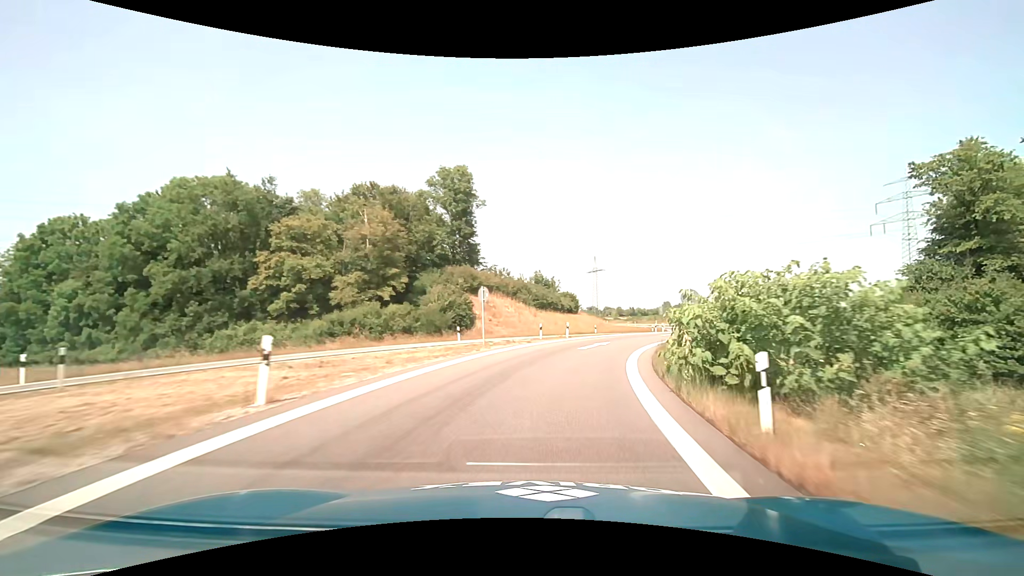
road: motorway_link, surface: asphalt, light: Day
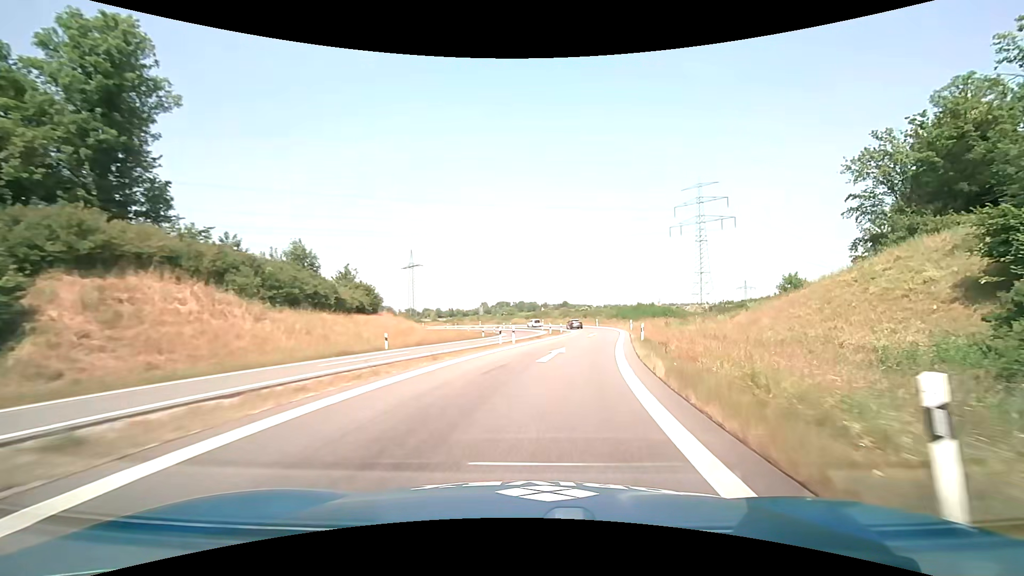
(+5.3, +29.0) m; +20°
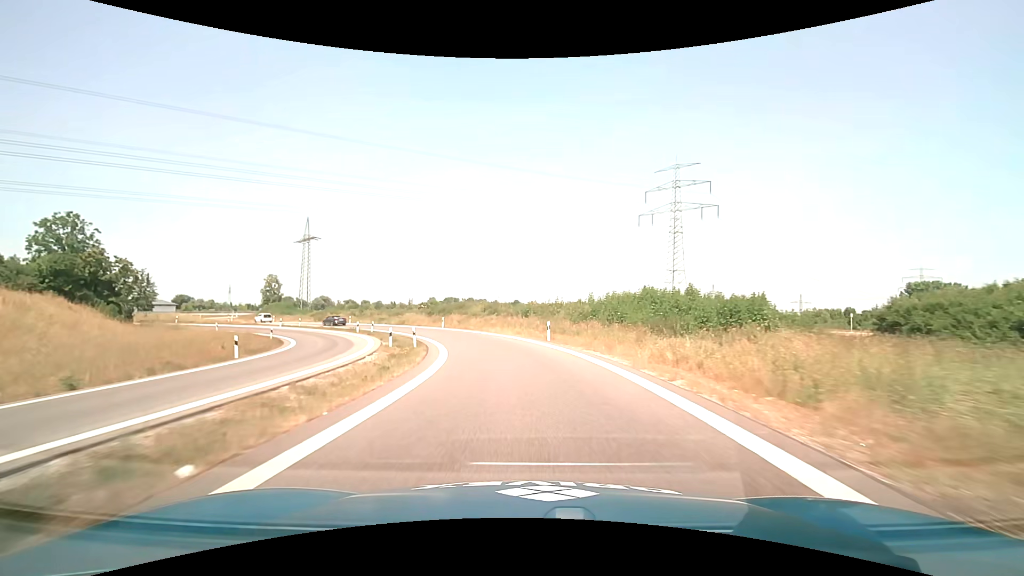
(+7.5, +49.9) m; +7°
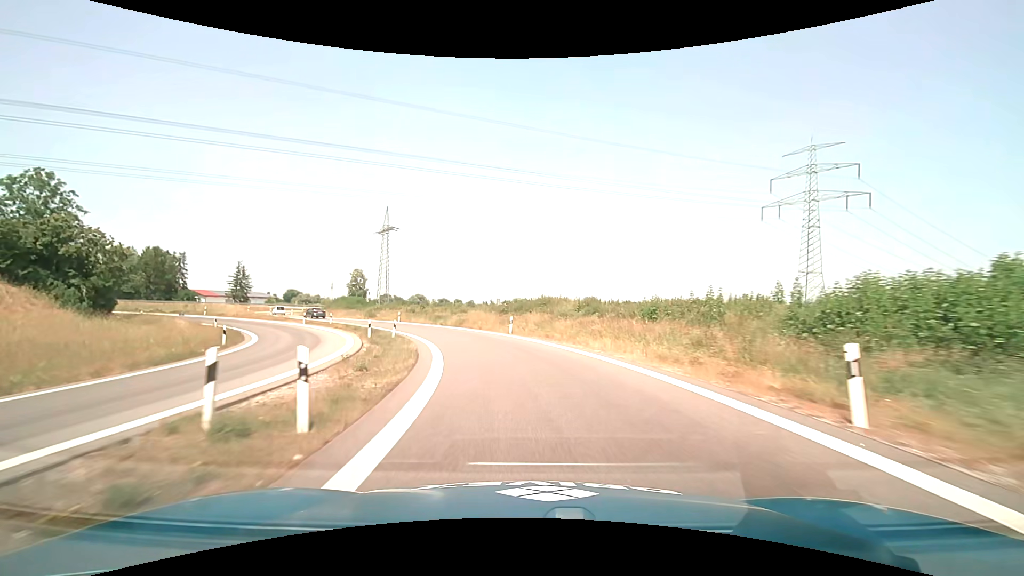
(-1.7, +20.2) m; -10°
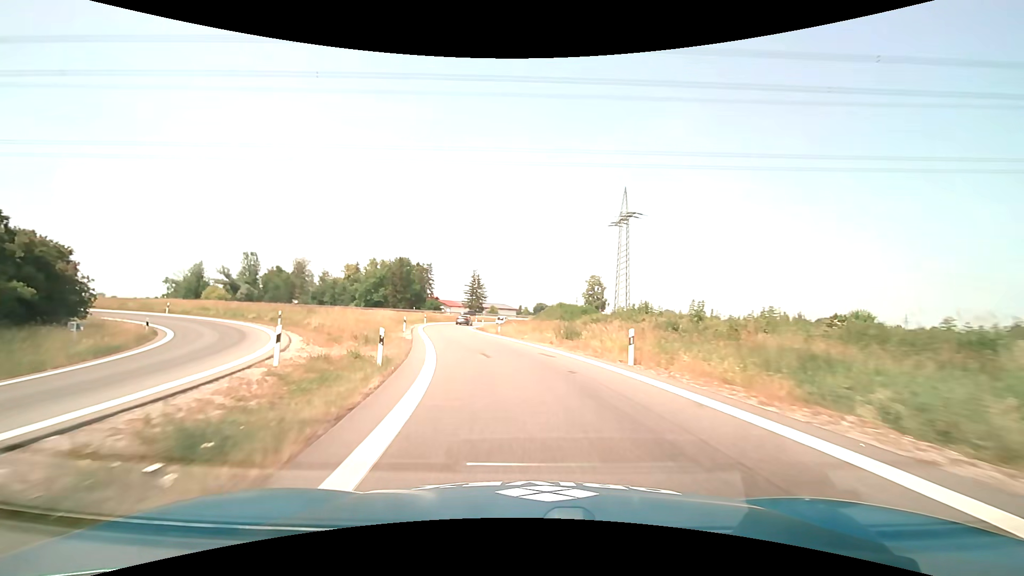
(-9.0, +38.9) m; -27°
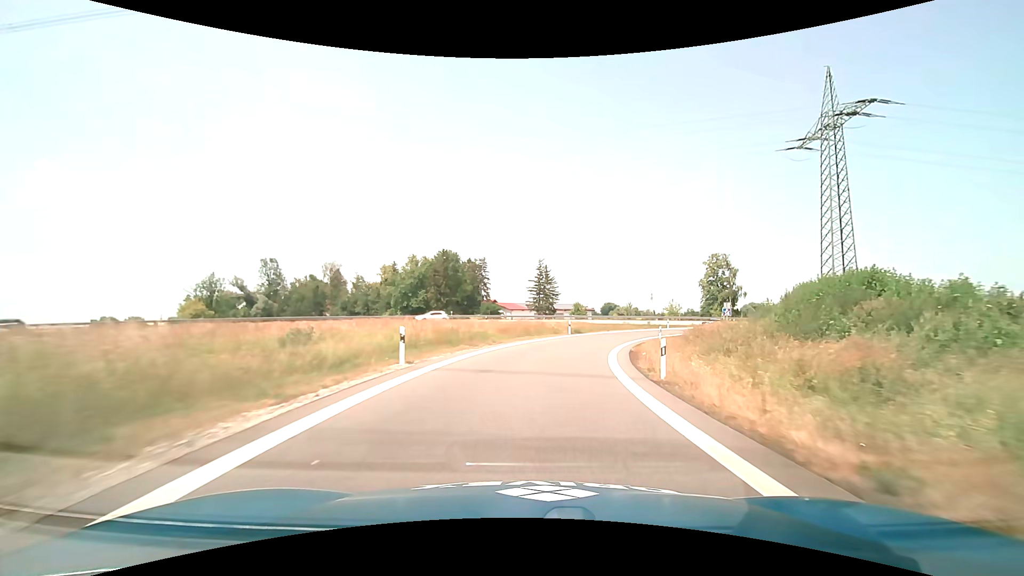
(-8.6, +49.4) m; -9°
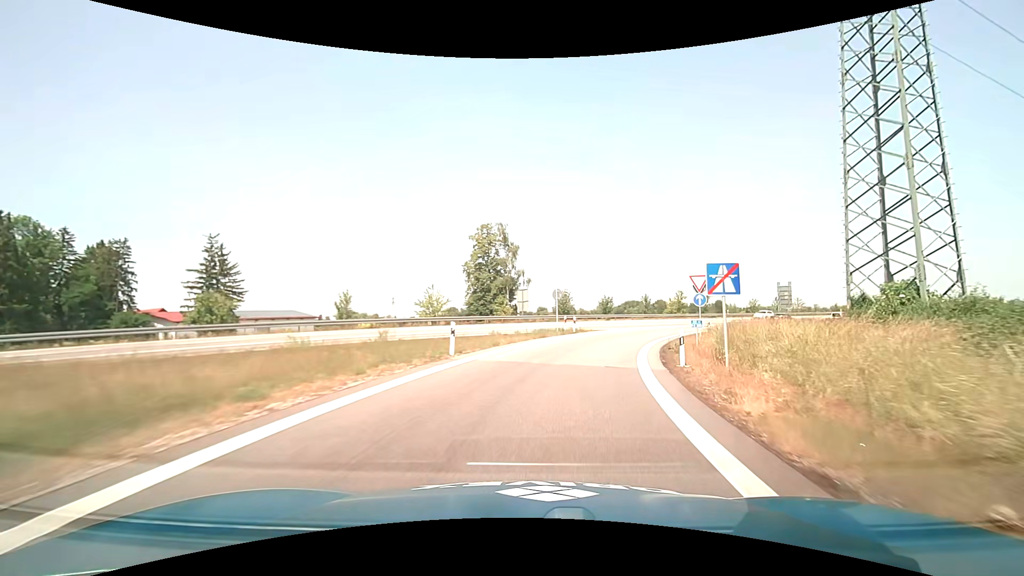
(+10.6, +48.0) m; +28°
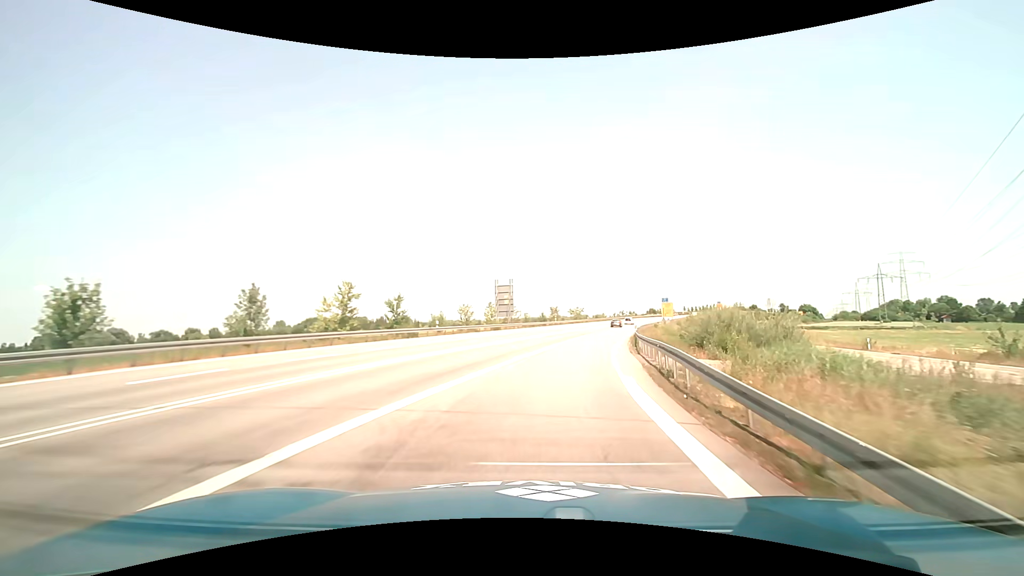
(+14.9, +45.9) m; +35°
(0, +10) (+2, +20) (+4, +30) (+6, +39) (+8, +49) (+10, +59) (+13, +69) (+16, +78) (+19, +88) (+22, +97) m
